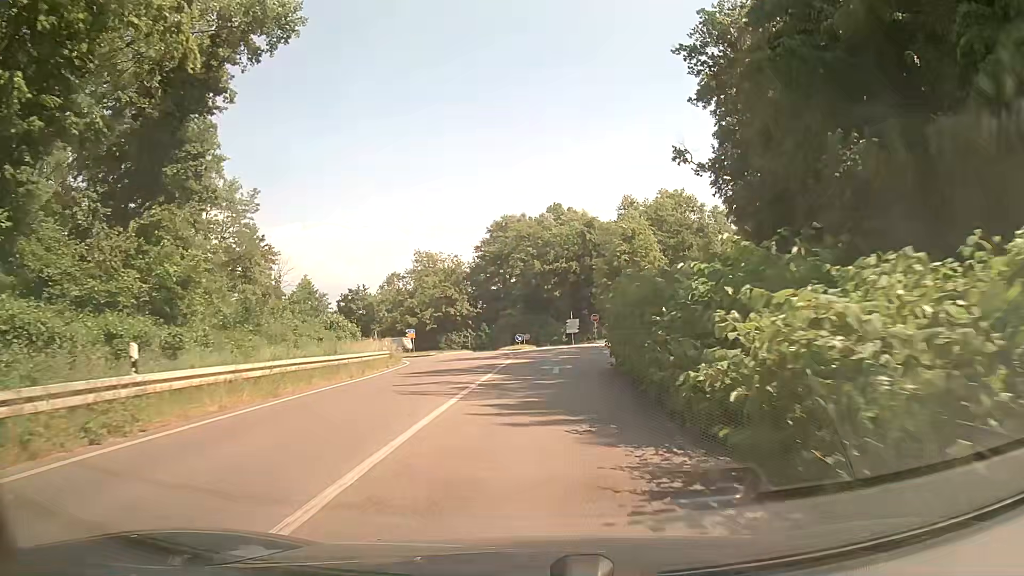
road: trunk_link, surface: asphalt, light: Day
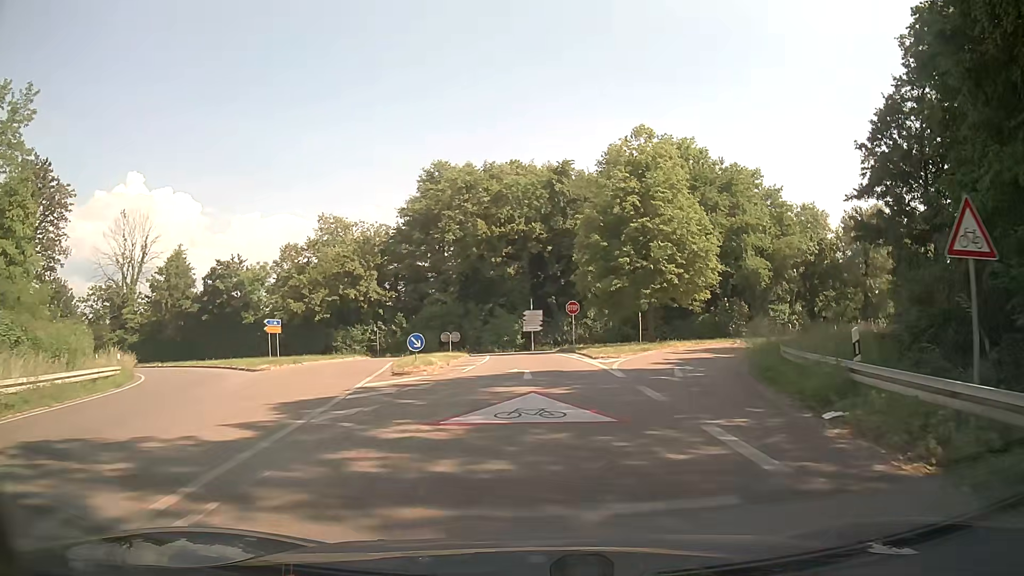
(+1.2, +32.0) m; +4°
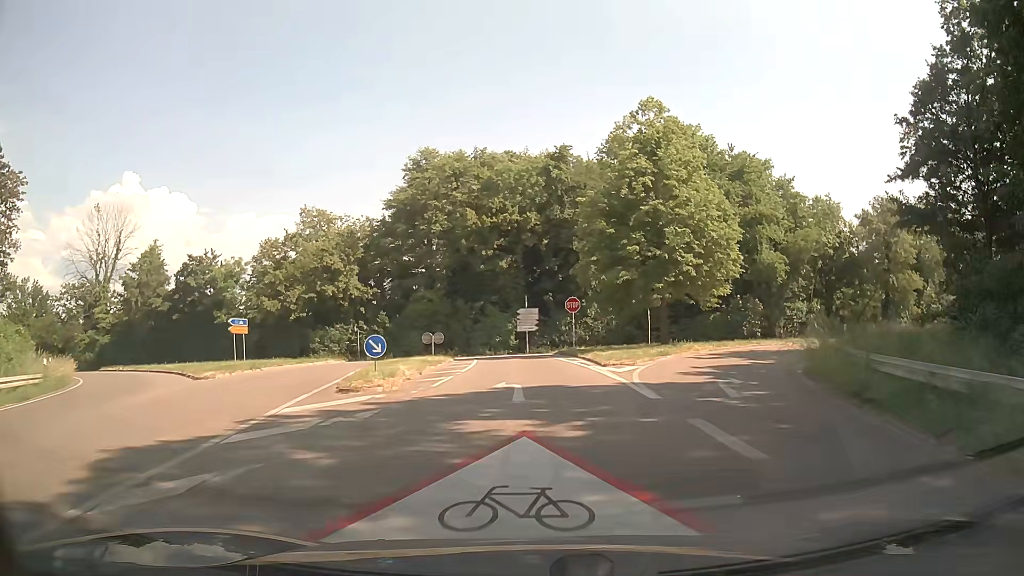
(0.0, +5.5) m; 0°
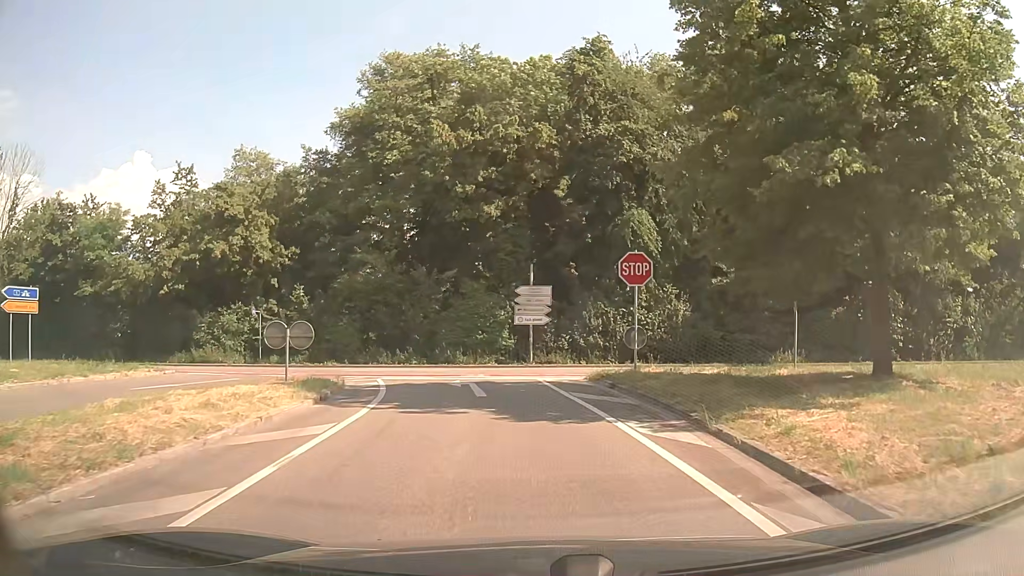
(+0.1, +22.8) m; -1°
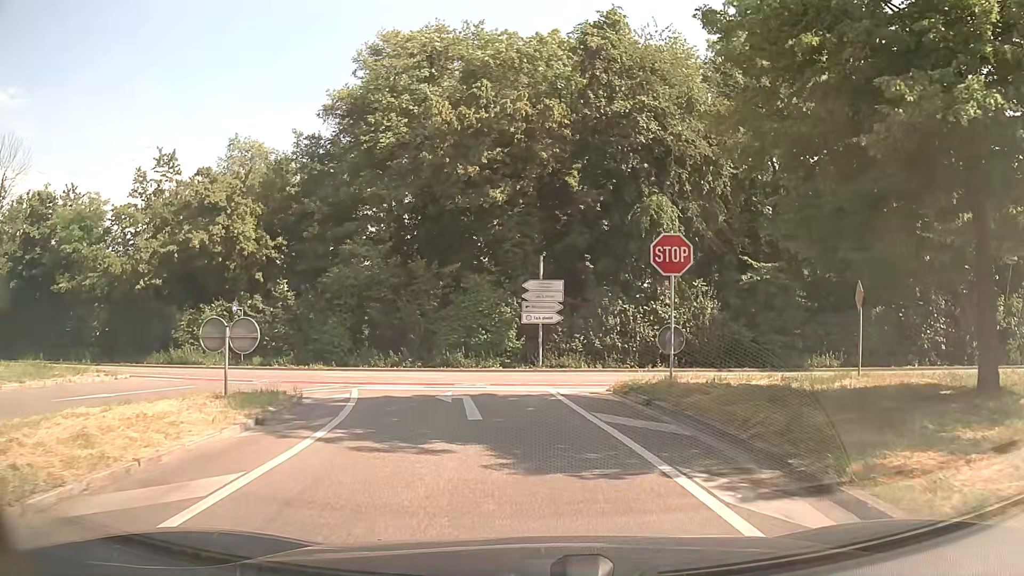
(0.0, +3.5) m; -1°
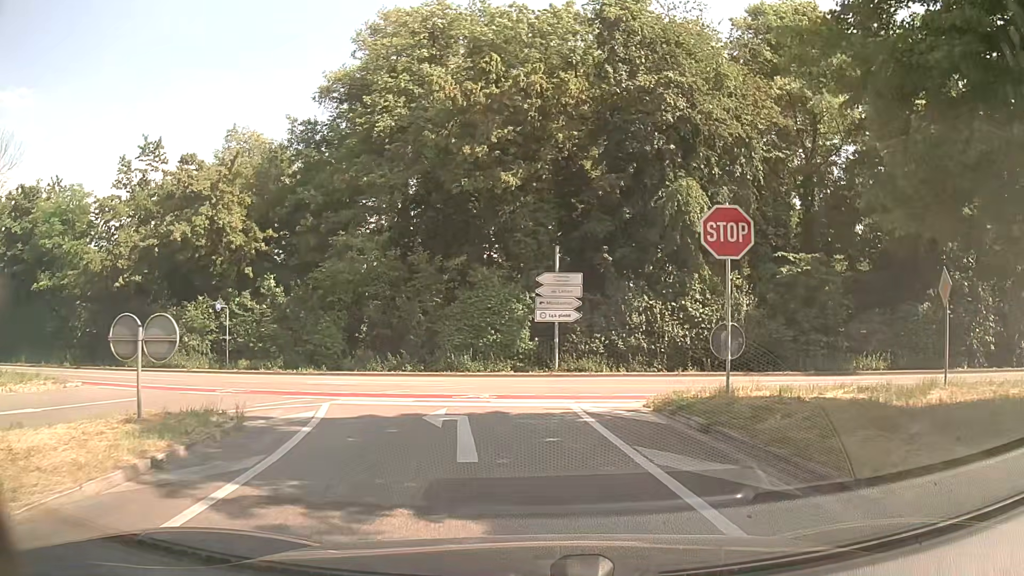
(0.0, +3.2) m; 0°
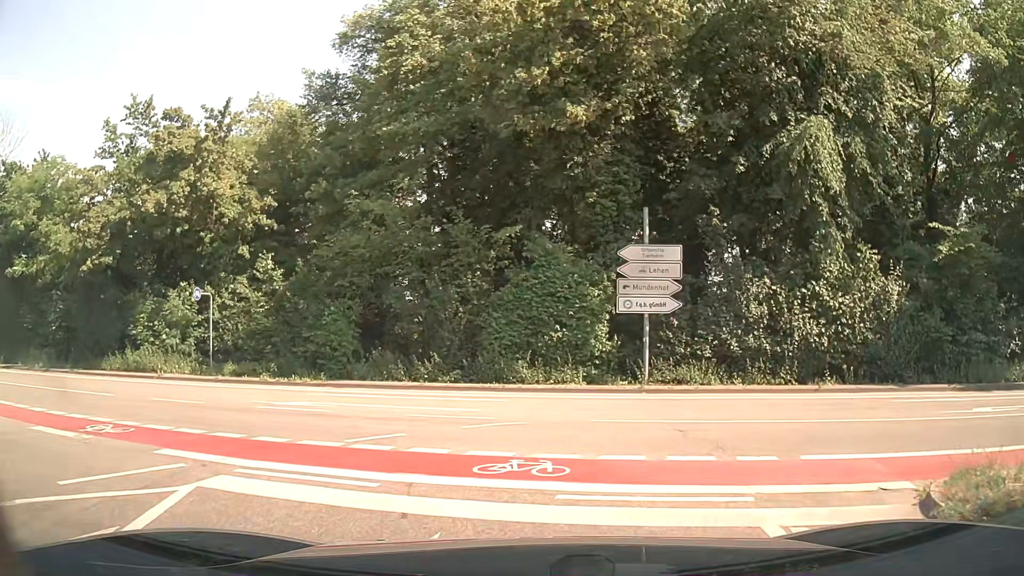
(-0.4, +7.1) m; -5°
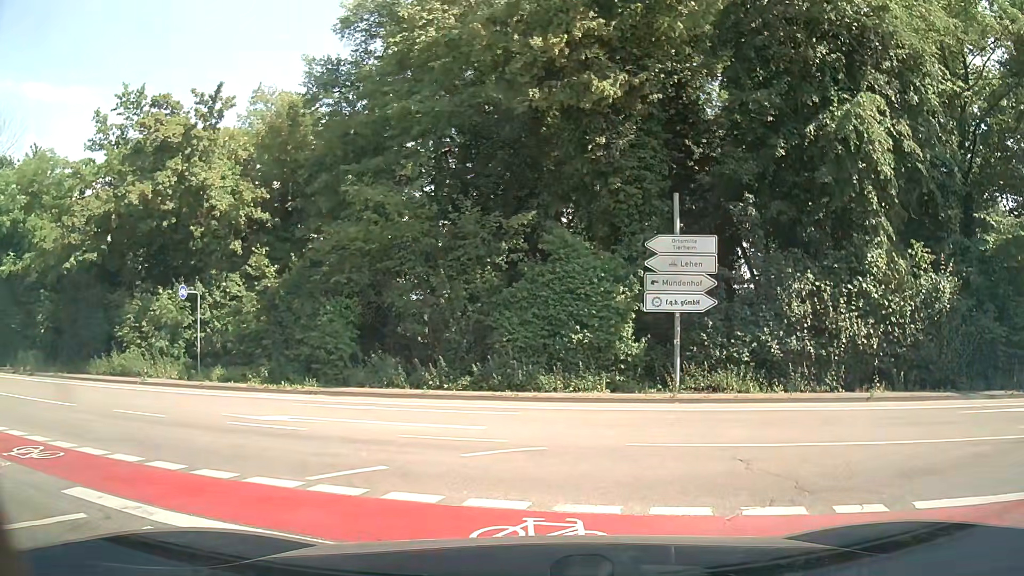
(0.0, +1.9) m; -2°
